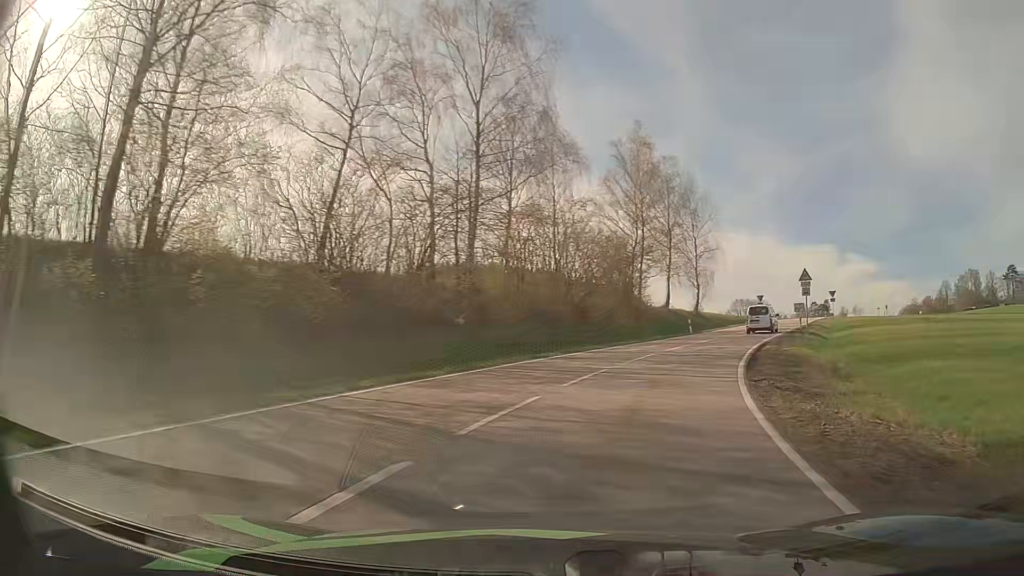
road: secondary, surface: asphalt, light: Day
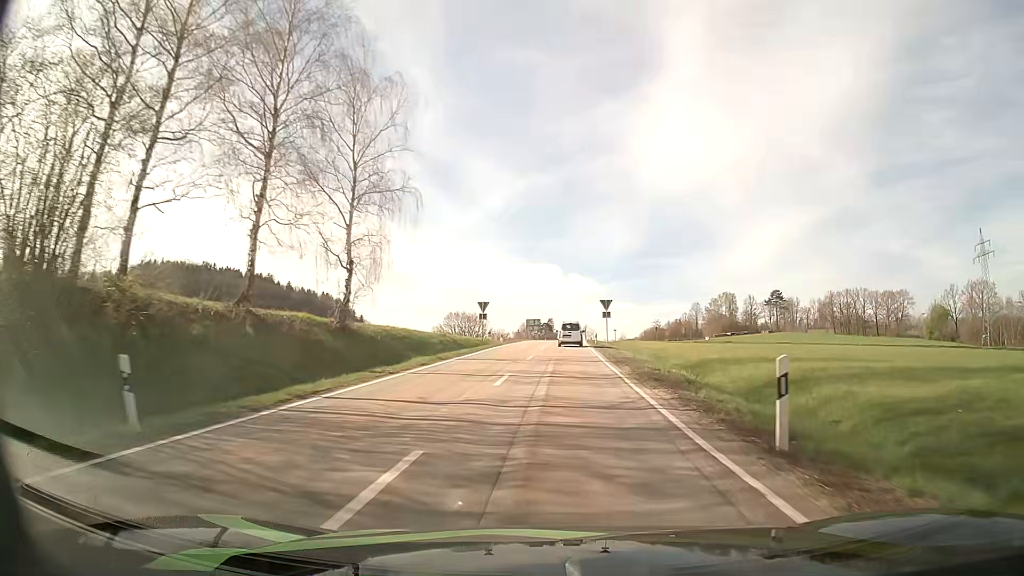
(+11.8, +38.1) m; +25°
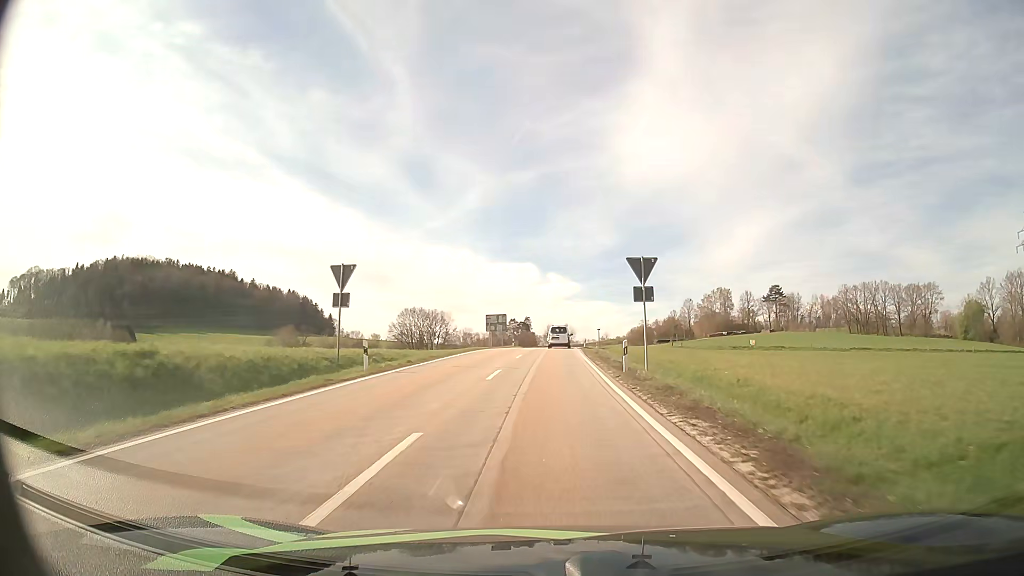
(+1.3, +37.0) m; +2°
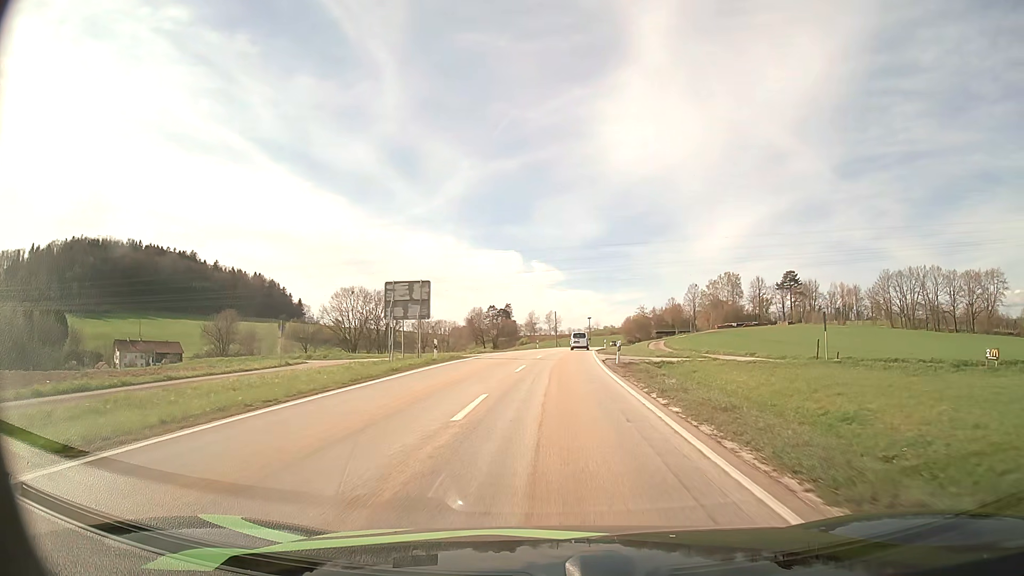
(+0.1, +46.2) m; +1°
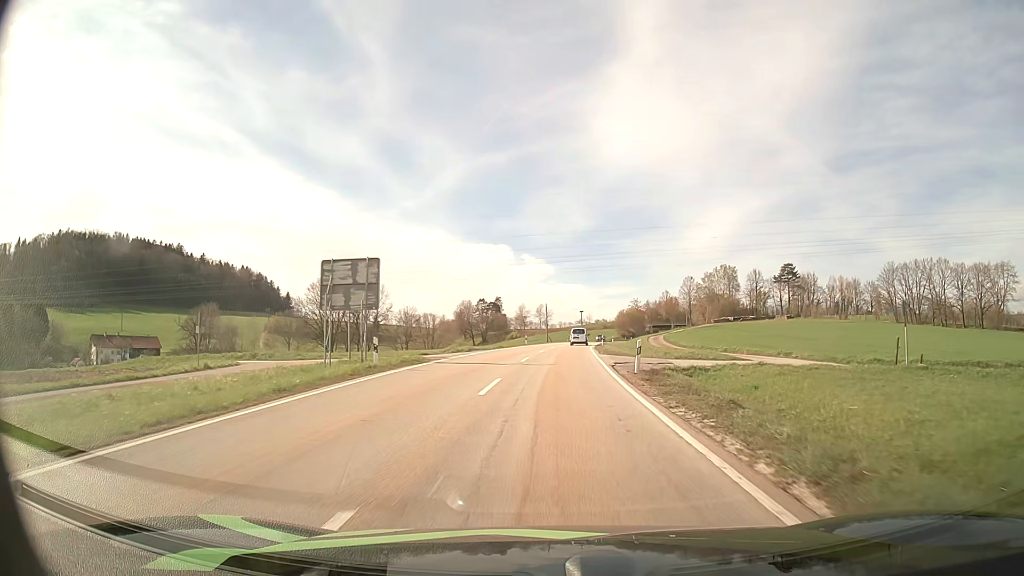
(+0.1, +9.1) m; +1°
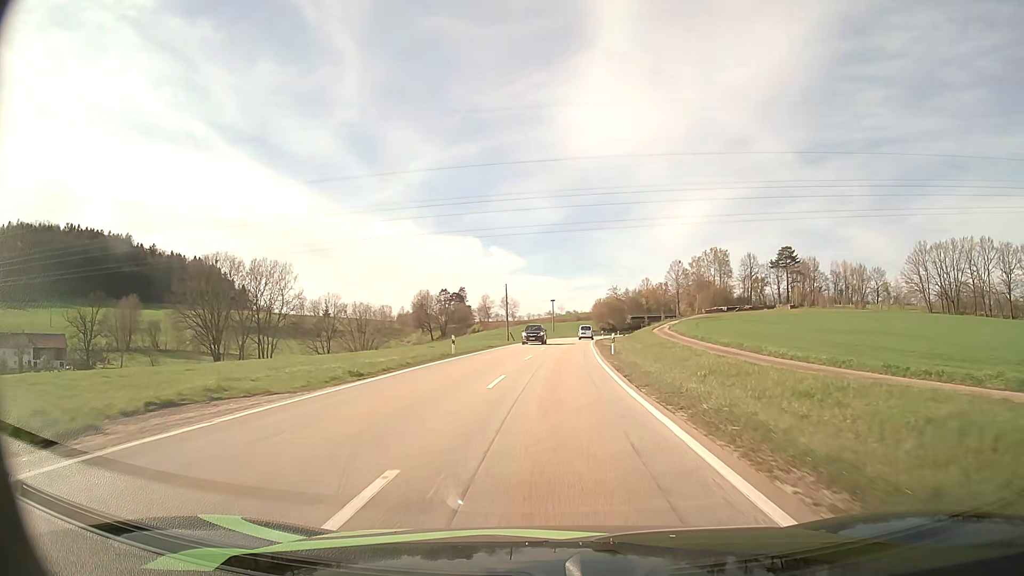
(+0.8, +36.9) m; +3°
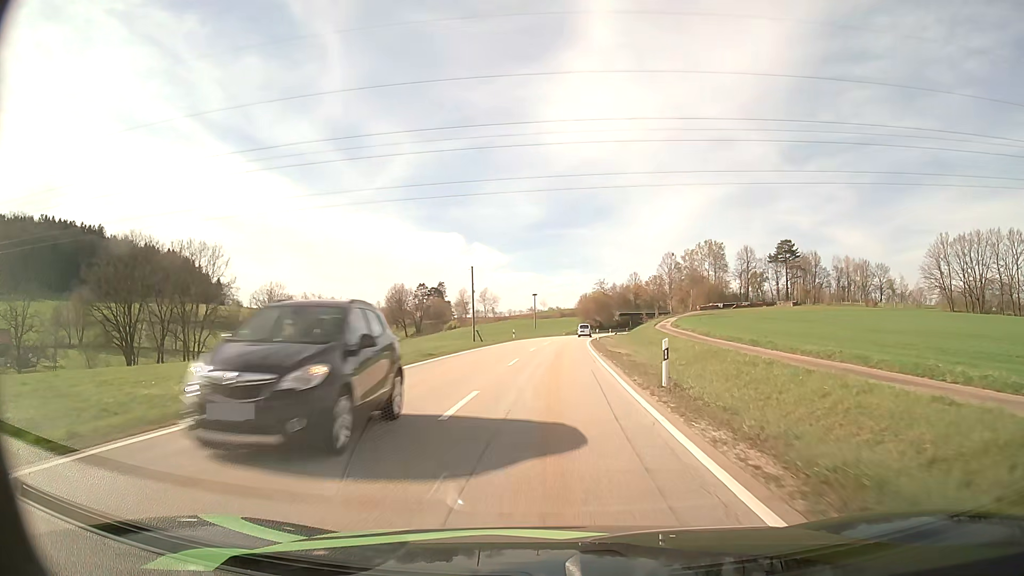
(+0.2, +18.9) m; +1°
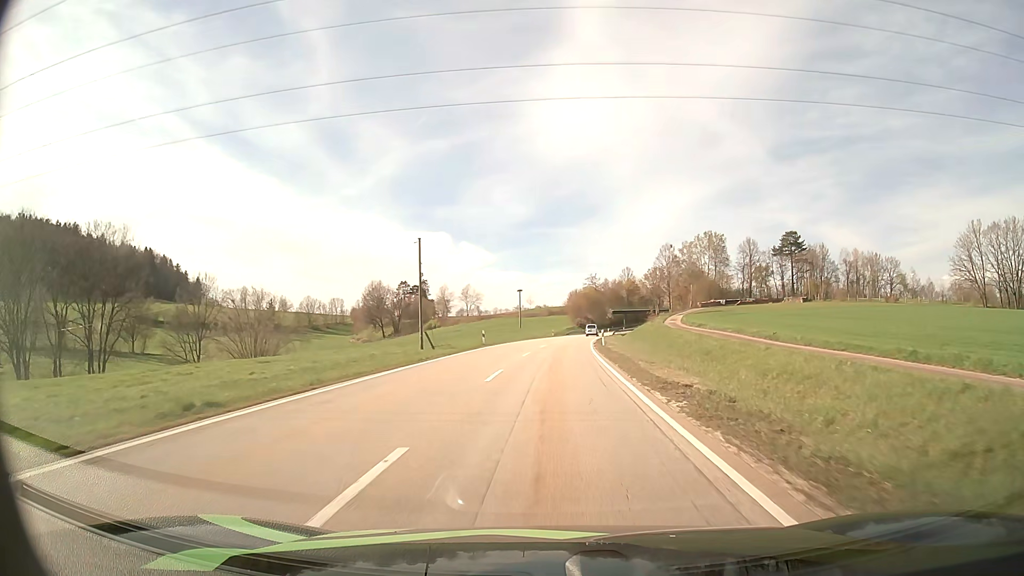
(+0.2, +19.2) m; +1°
(0, +10) (0, +20) (0, +30) (+1, +40) (+1, +50) (+2, +60) (+3, +70) (+4, +80) (+5, +90) (+6, +100) m
